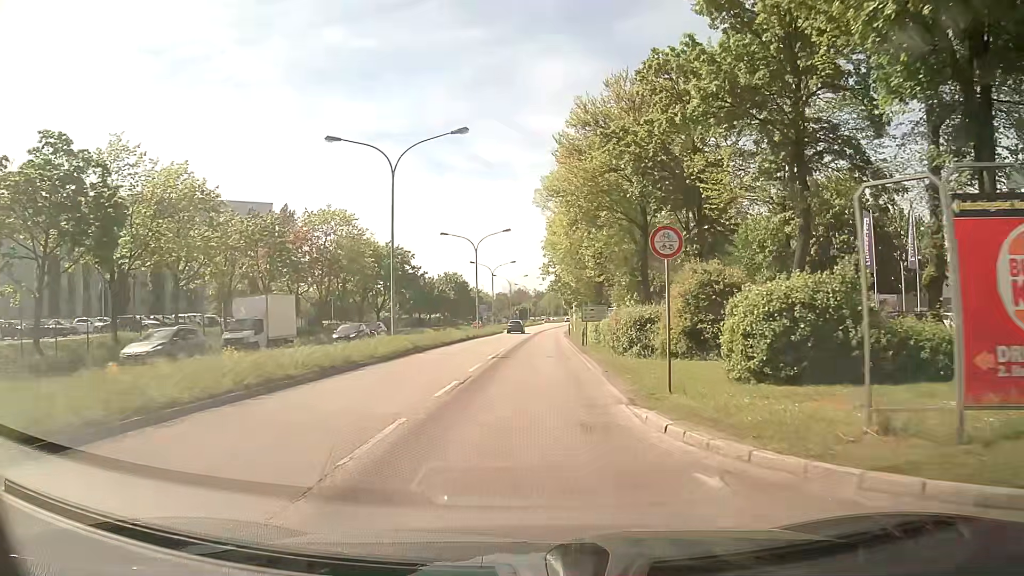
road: primary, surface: asphalt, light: Day
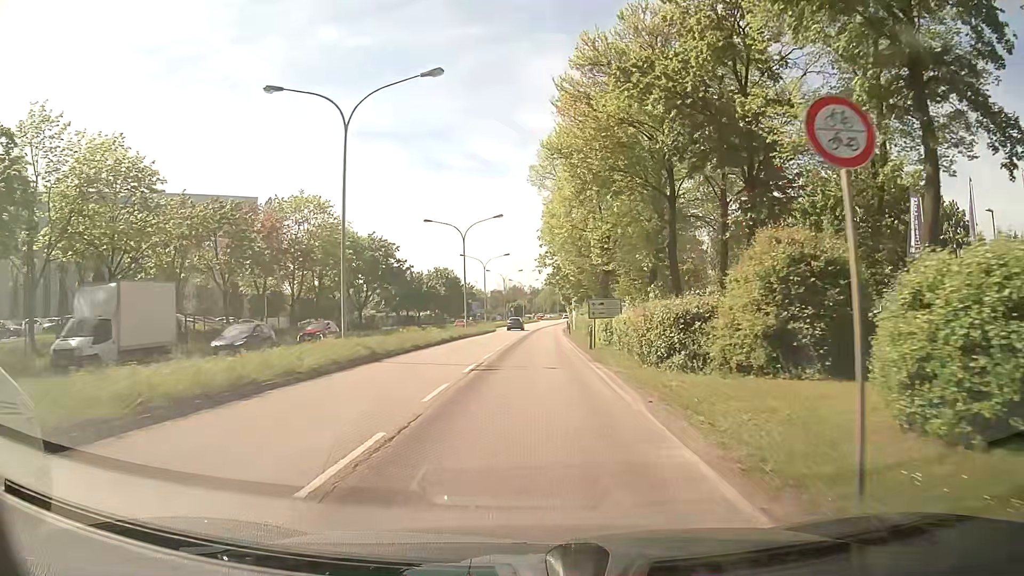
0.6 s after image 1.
(0.0, +7.2) m; +1°
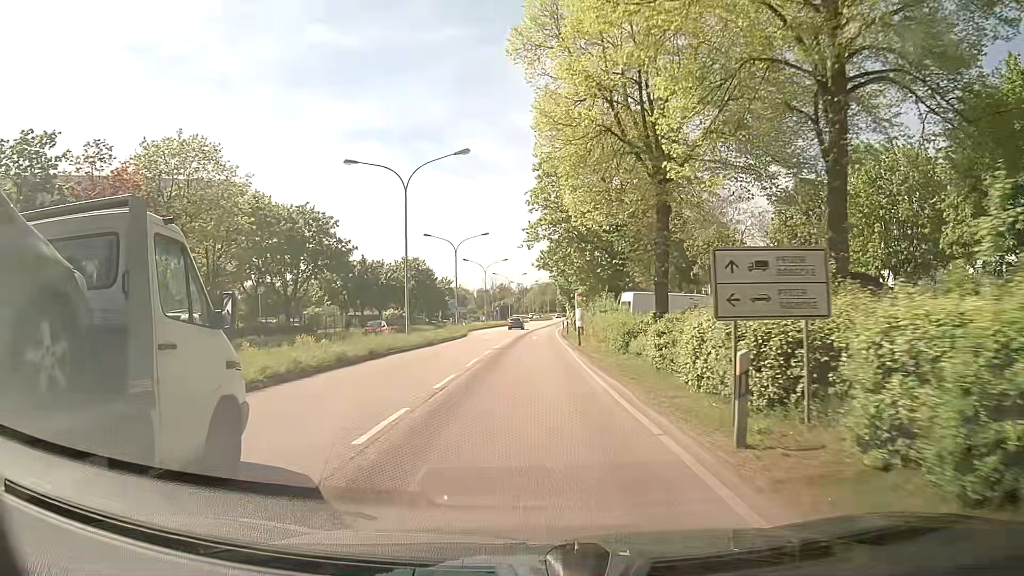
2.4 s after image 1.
(+0.1, +21.9) m; 0°
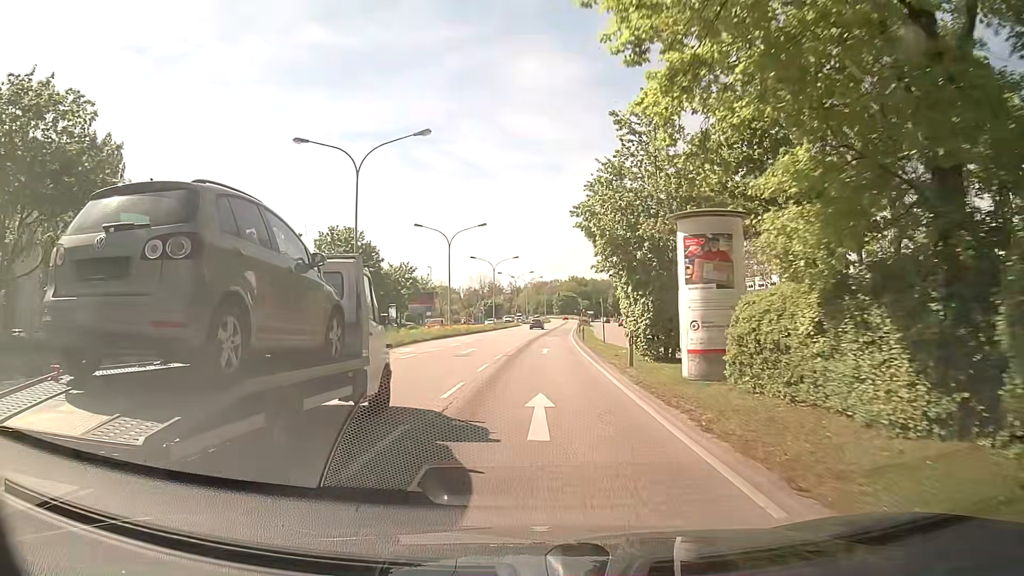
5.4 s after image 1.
(+0.3, +37.8) m; +1°
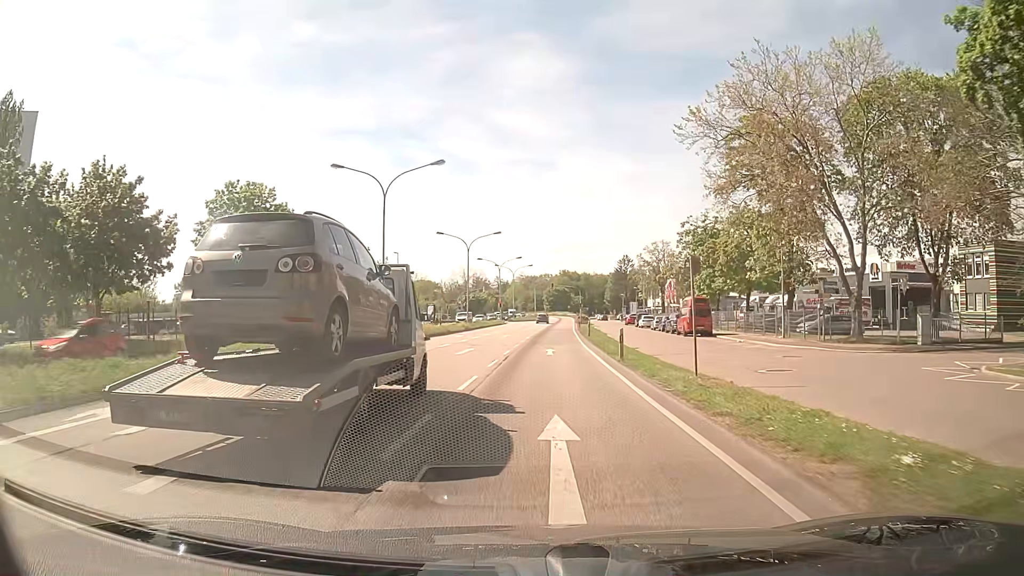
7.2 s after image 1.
(+0.1, +23.2) m; +1°
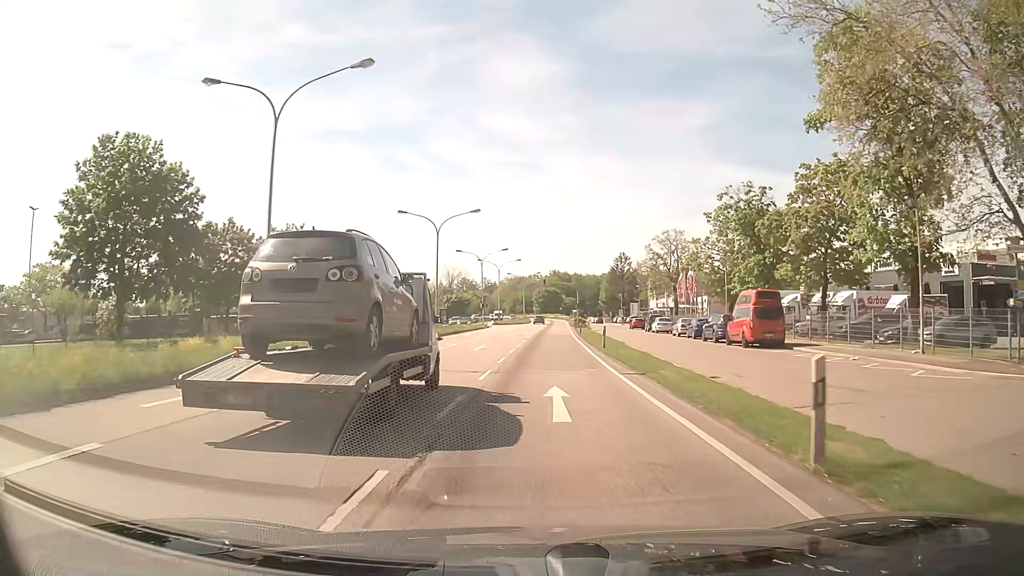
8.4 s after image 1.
(+0.1, +15.5) m; +2°
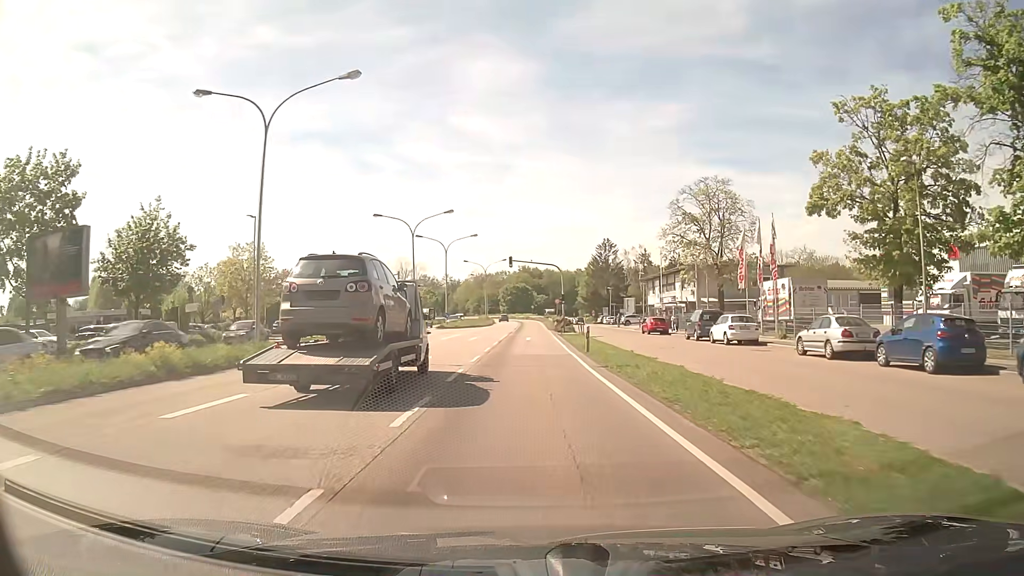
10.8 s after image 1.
(+0.6, +30.8) m; +2°
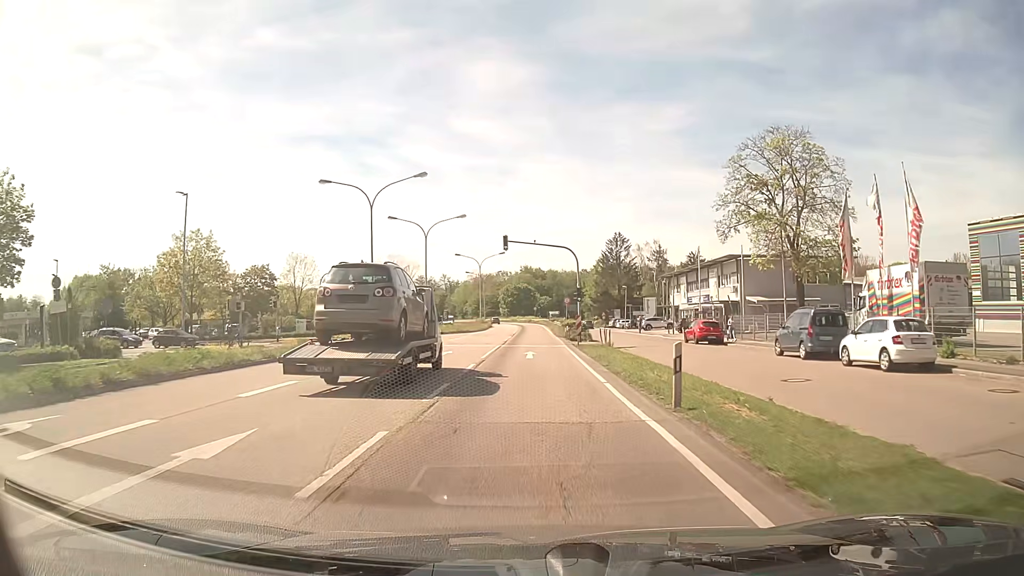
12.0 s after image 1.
(0.0, +15.3) m; 0°
(0, +10) (0, +20) (0, +30) (0, +40) (0, +50) (0, +60) (0, +70) (0, +80) (0, +90) (-1, +100) m
